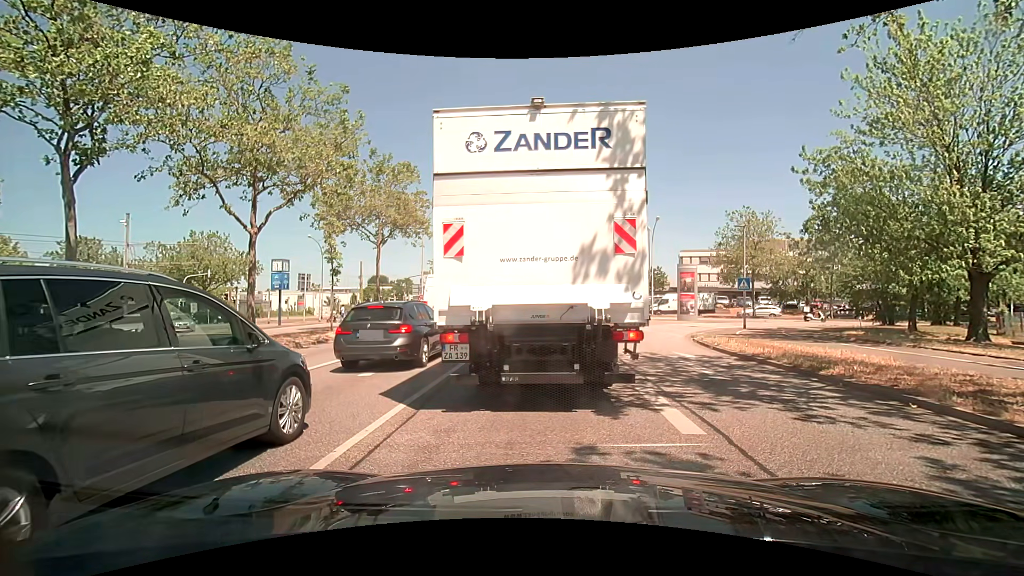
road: primary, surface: asphalt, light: Day
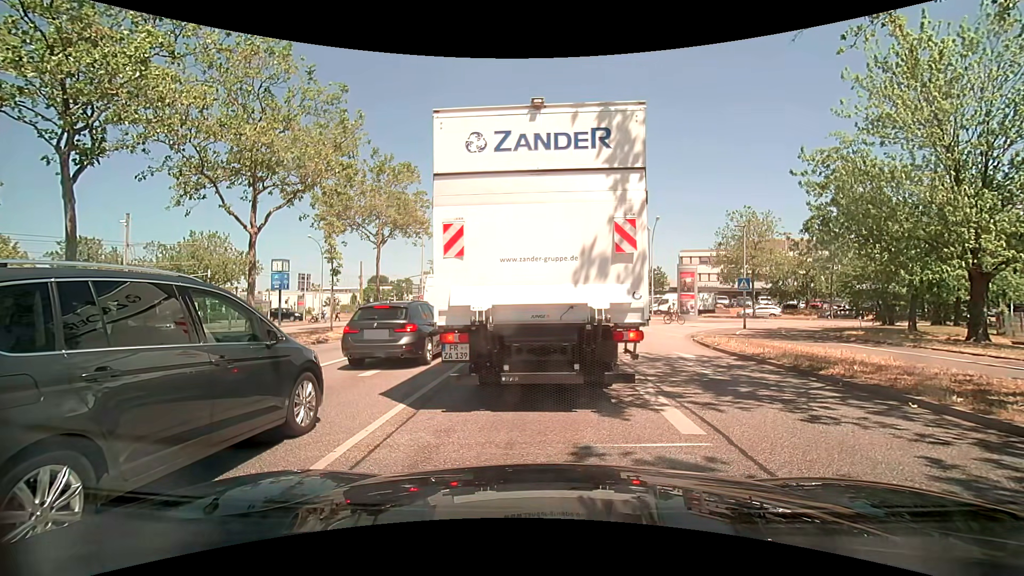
(0.0, 0.0) m; 0°
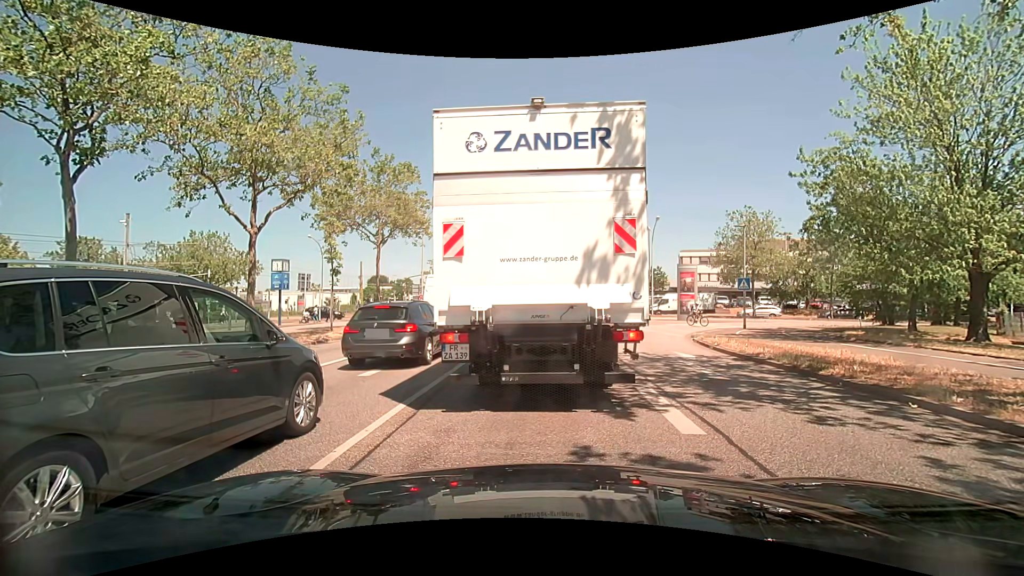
(0.0, 0.0) m; 0°
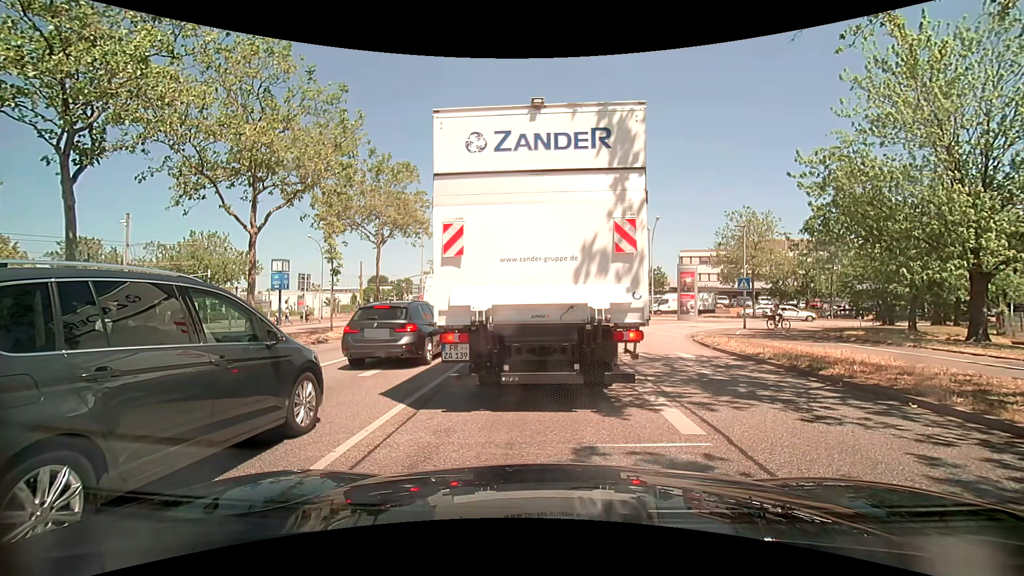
(0.0, 0.0) m; 0°
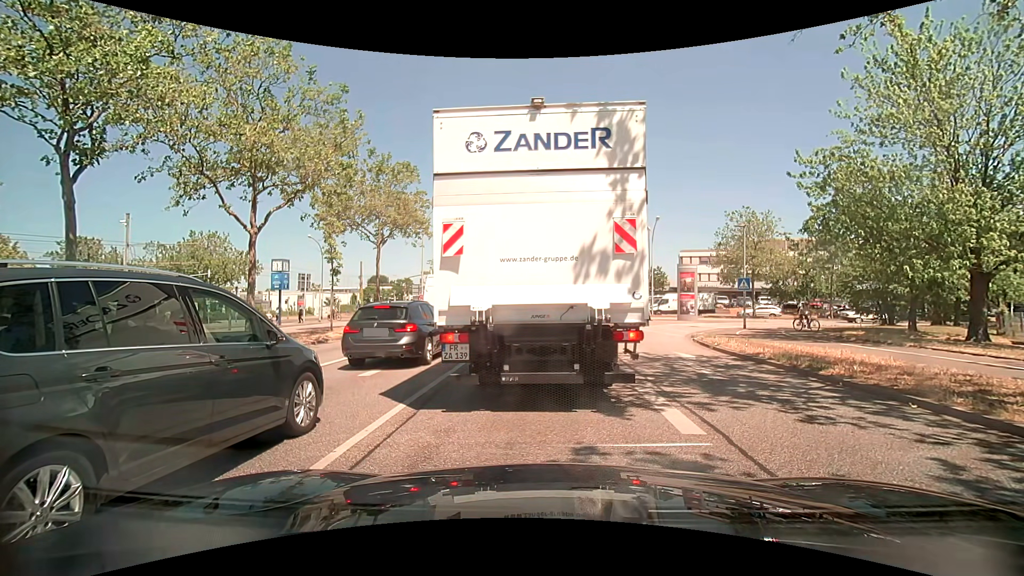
(0.0, 0.0) m; 0°
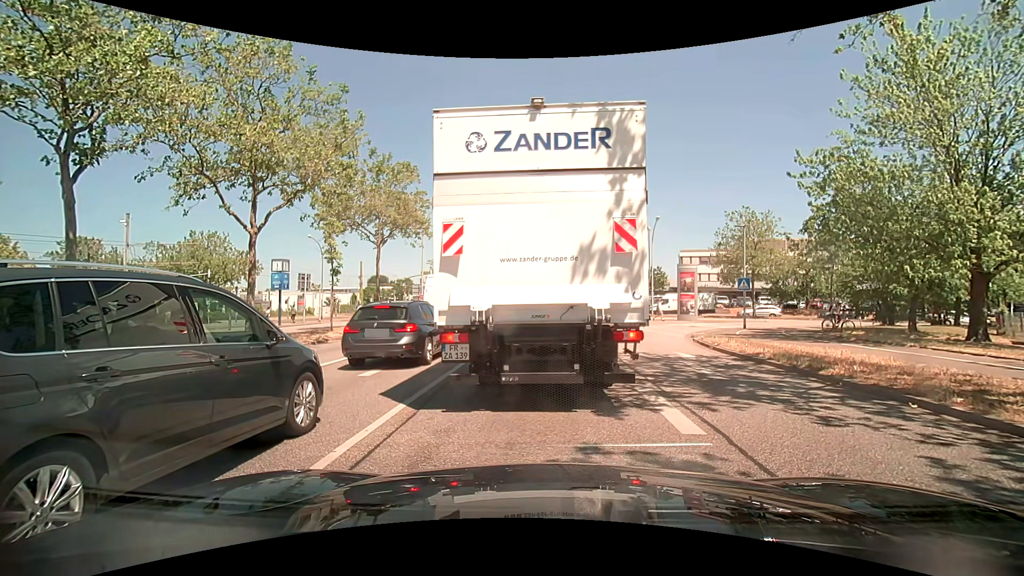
(0.0, 0.0) m; 0°
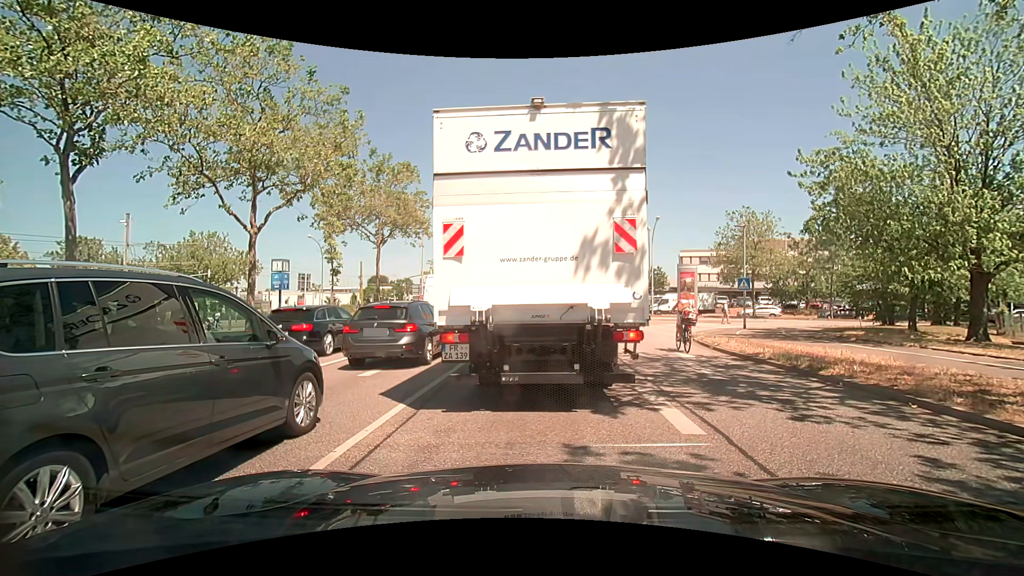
(0.0, 0.0) m; 0°
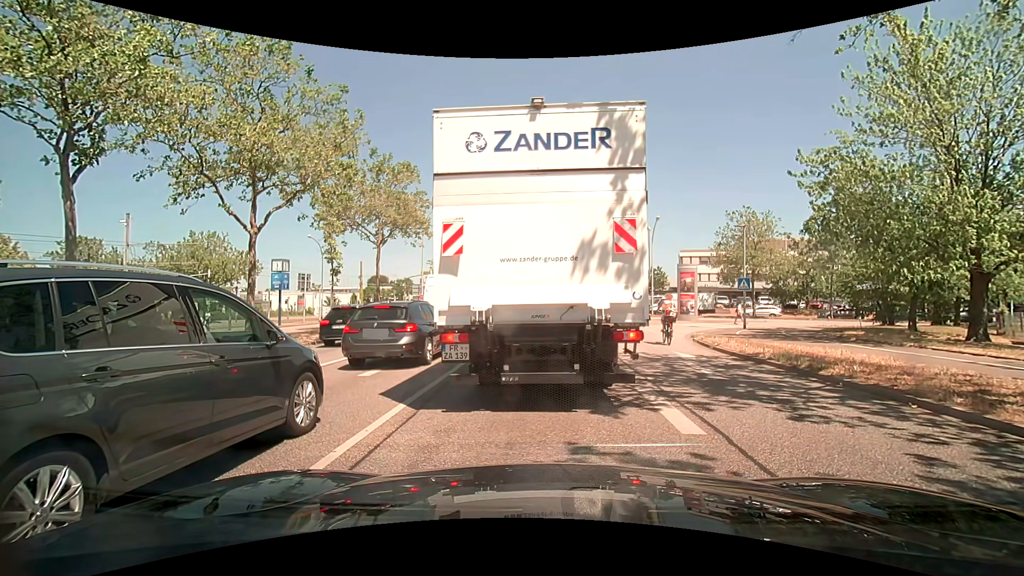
(0.0, 0.0) m; 0°
